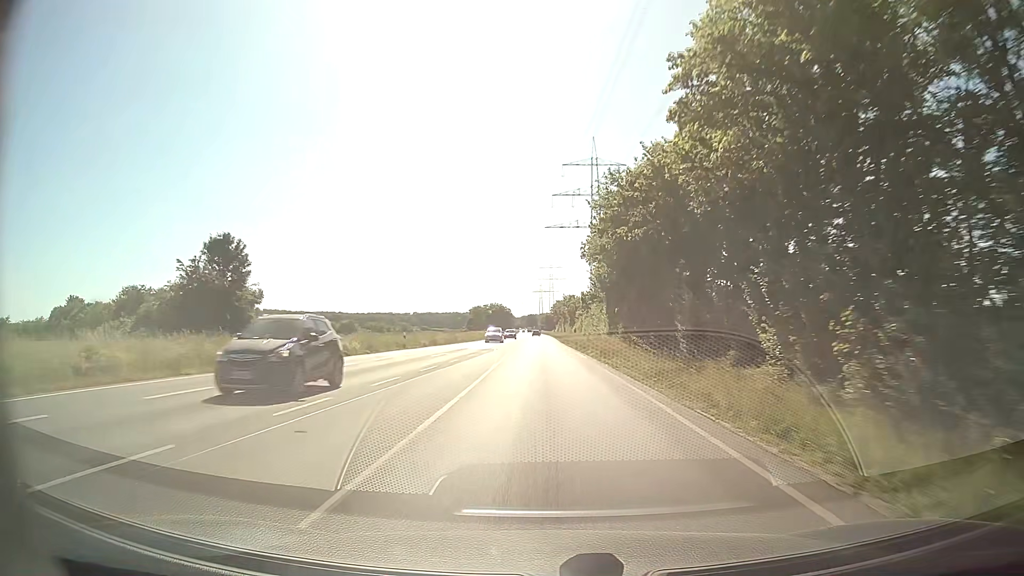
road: secondary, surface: asphalt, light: Day
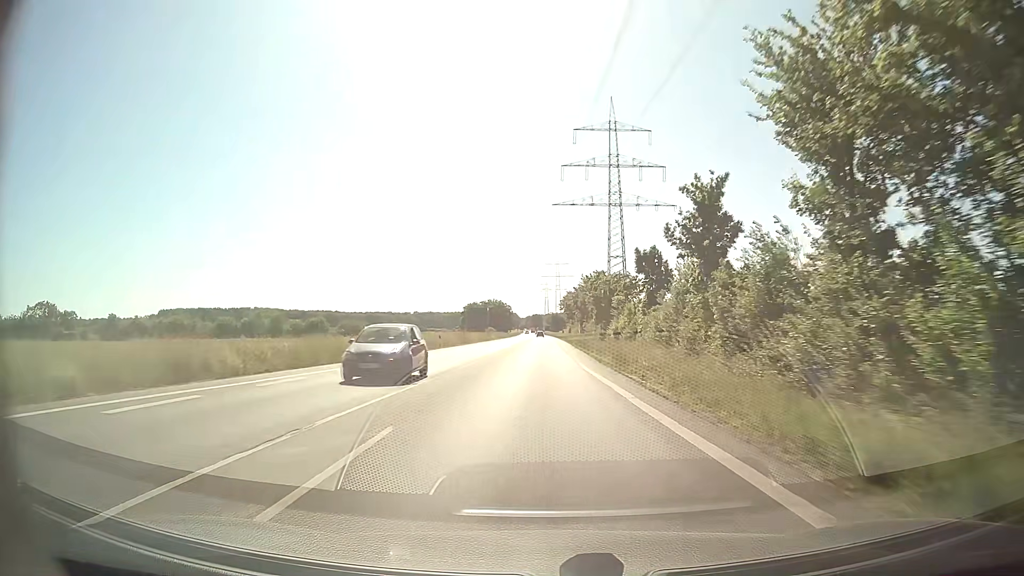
(-0.4, +45.1) m; -1°
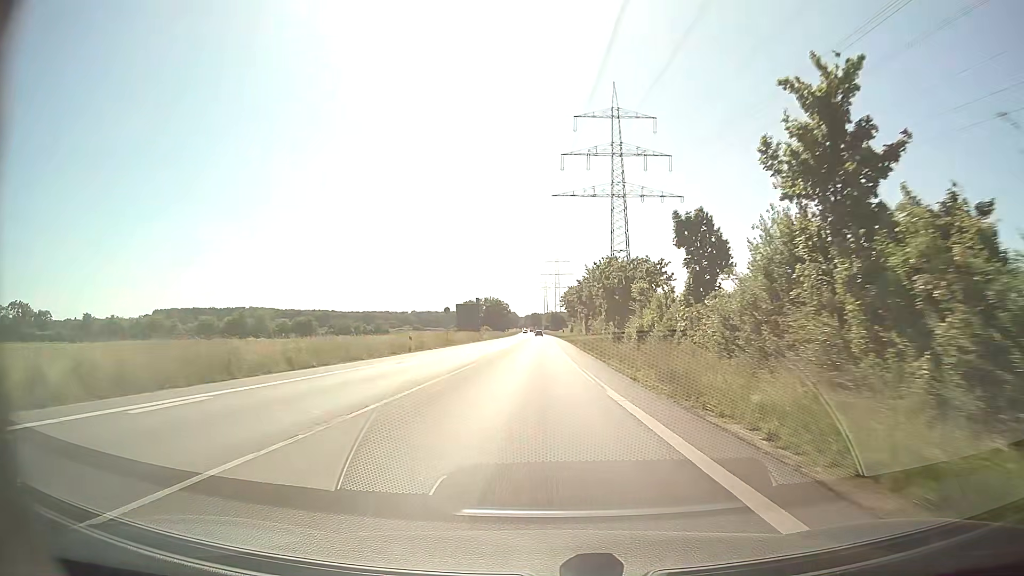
(0.0, +11.8) m; 0°
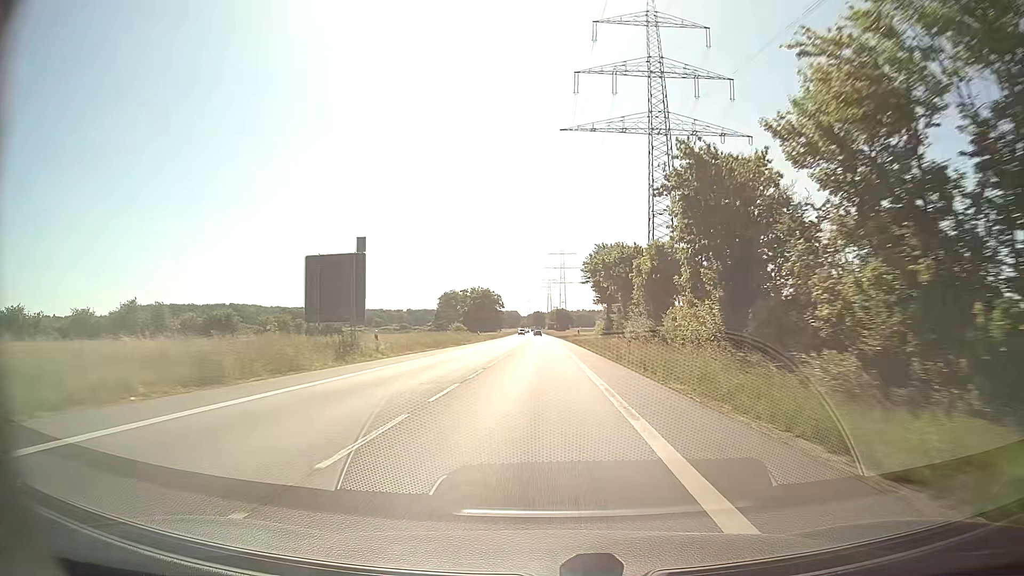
(-0.3, +61.8) m; 0°
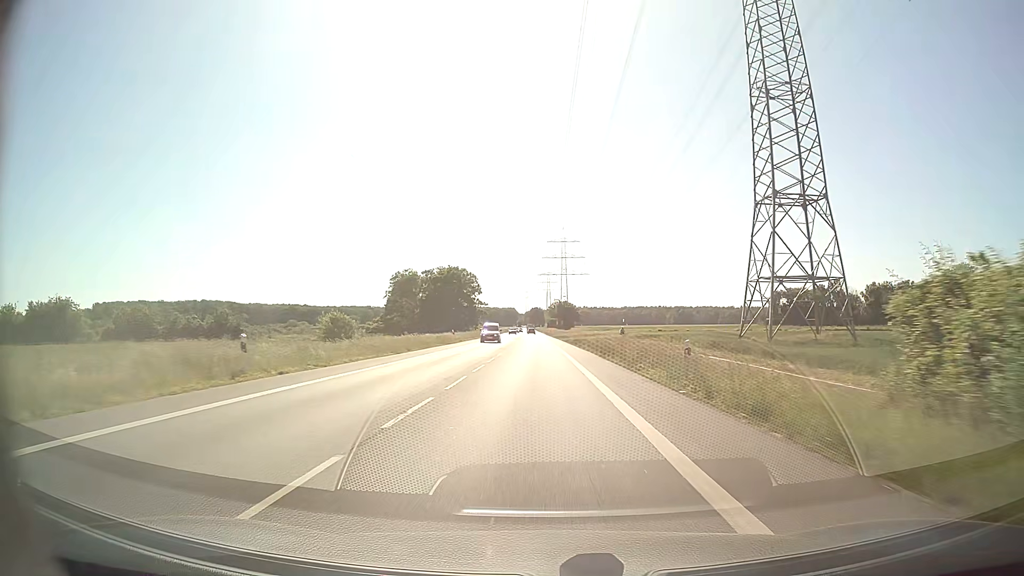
(0.0, +64.0) m; 0°
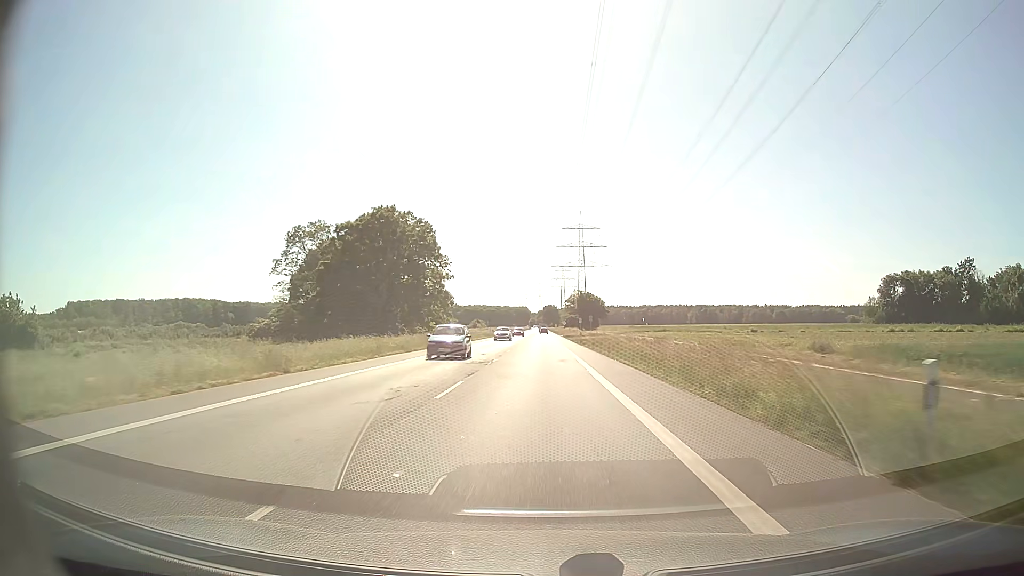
(-0.7, +62.4) m; -1°
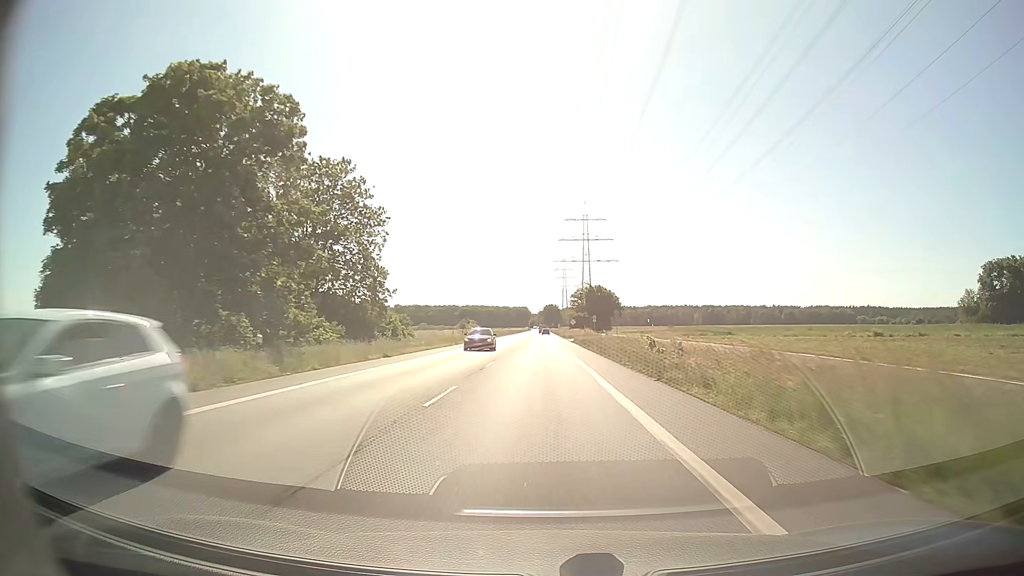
(0.0, +37.0) m; 0°
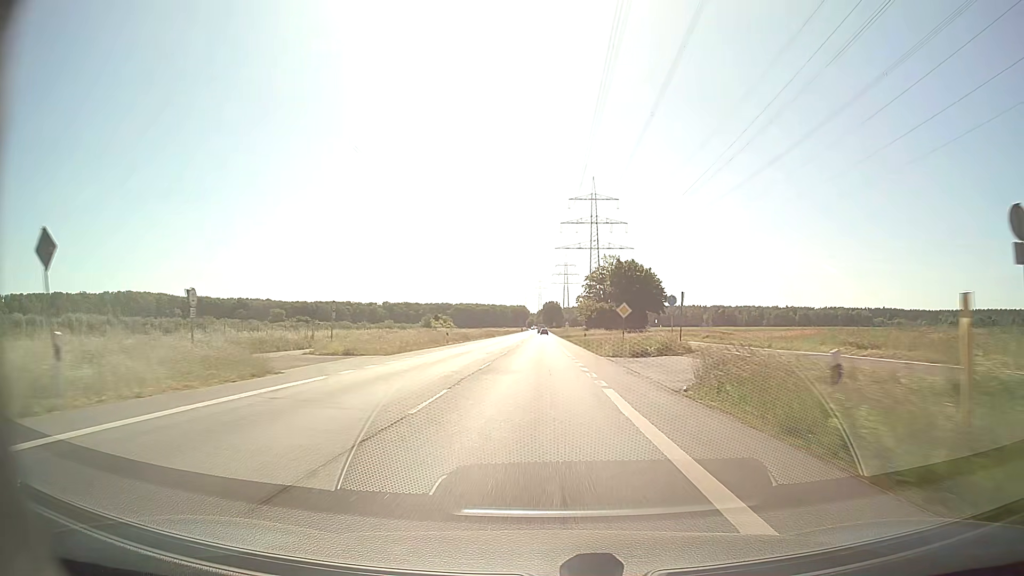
(0.0, +61.4) m; 0°
(0, +10) (0, +20) (0, +30) (0, +40) (0, +50) (0, +60) (0, +70) (0, +80) (0, +90) (0, +100) m
